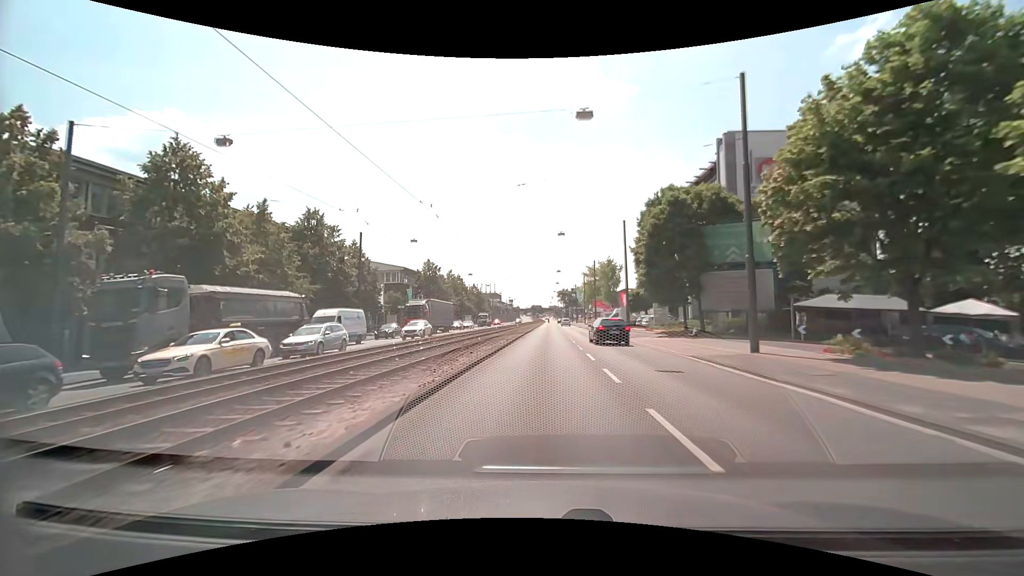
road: primary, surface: asphalt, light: Day
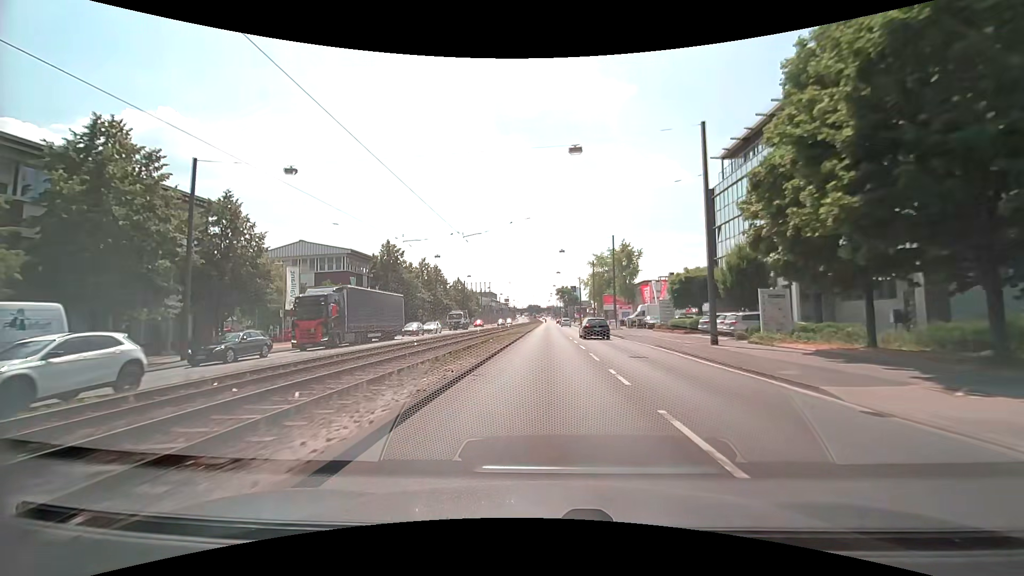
(0.0, +24.2) m; 0°
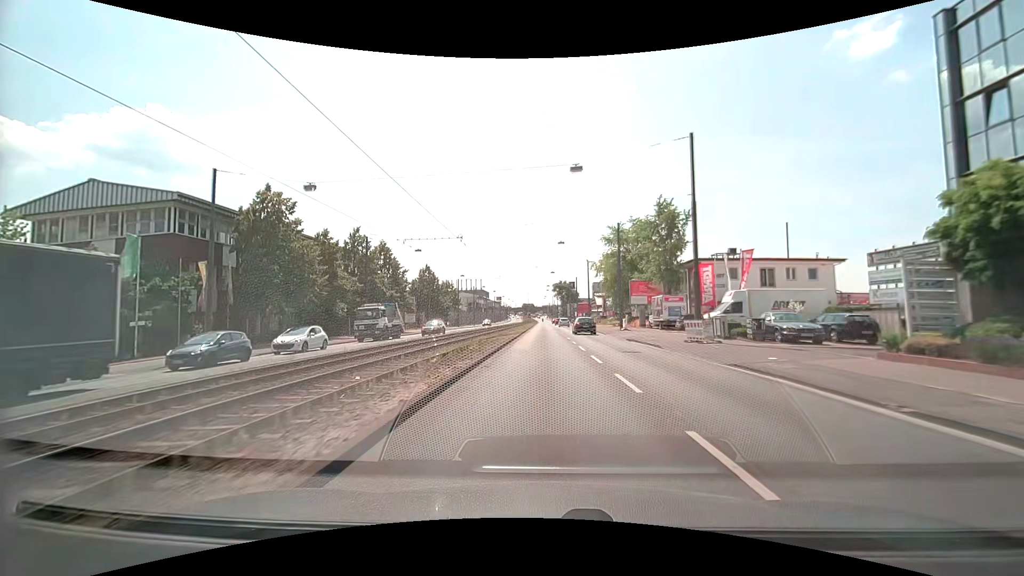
(+0.2, +31.4) m; +1°
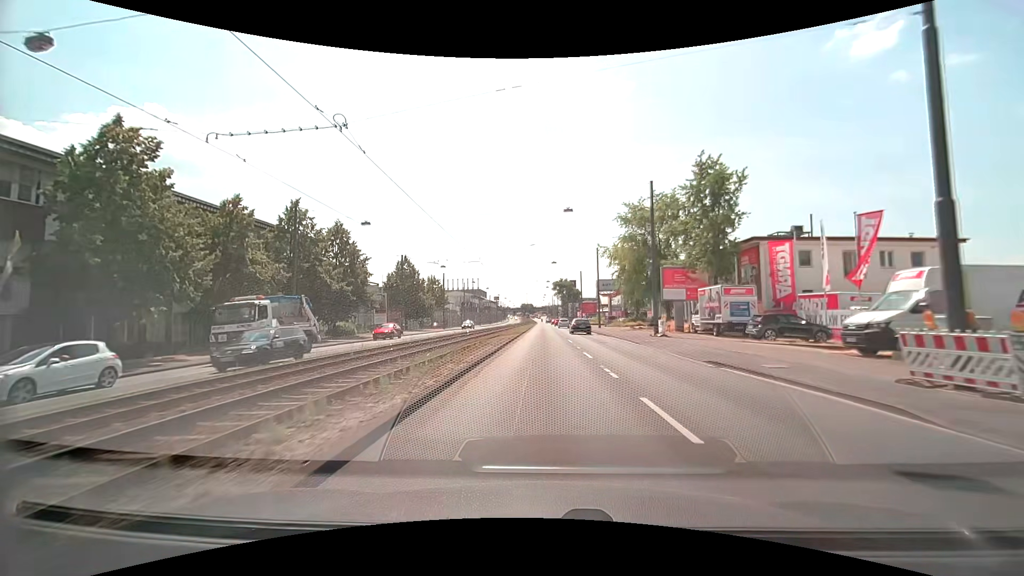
(0.0, +15.4) m; 0°
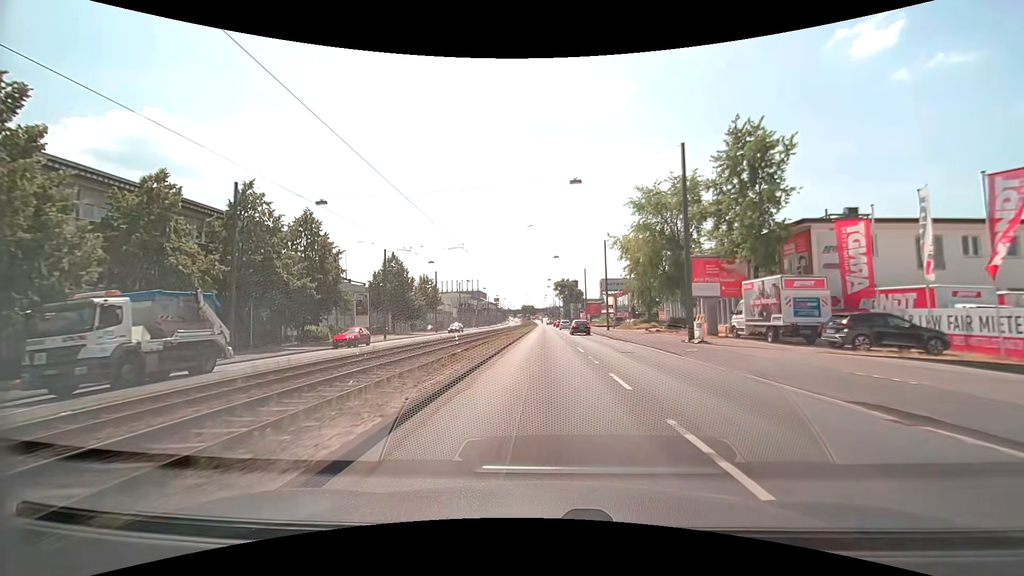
(0.0, +7.6) m; 0°
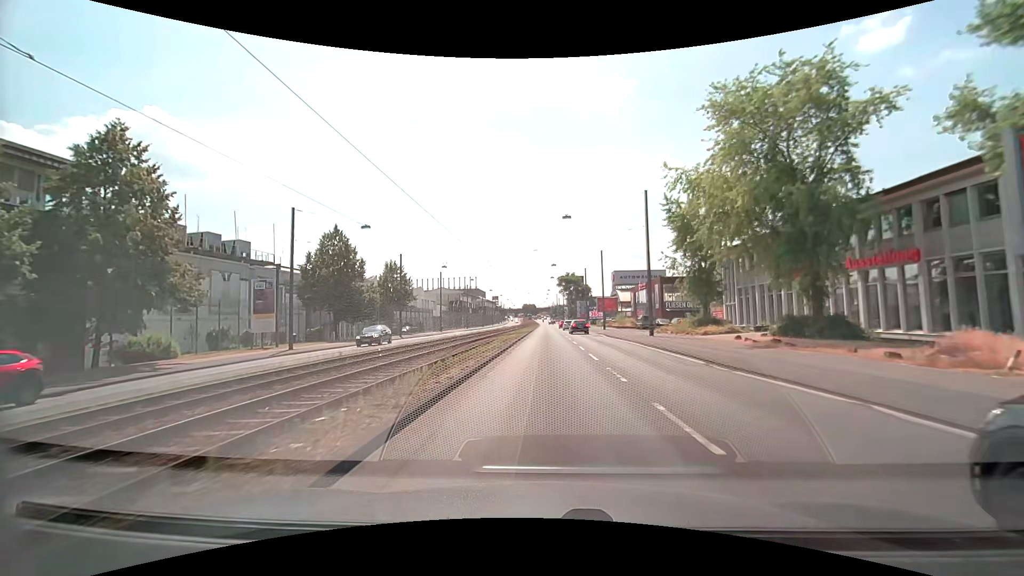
(0.0, +22.7) m; 0°
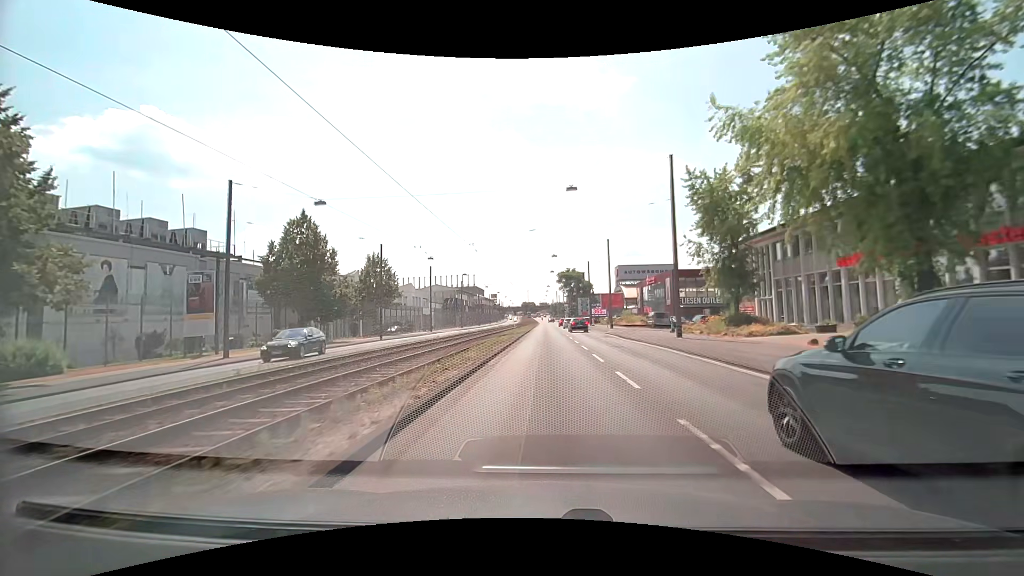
(0.0, +7.5) m; 0°
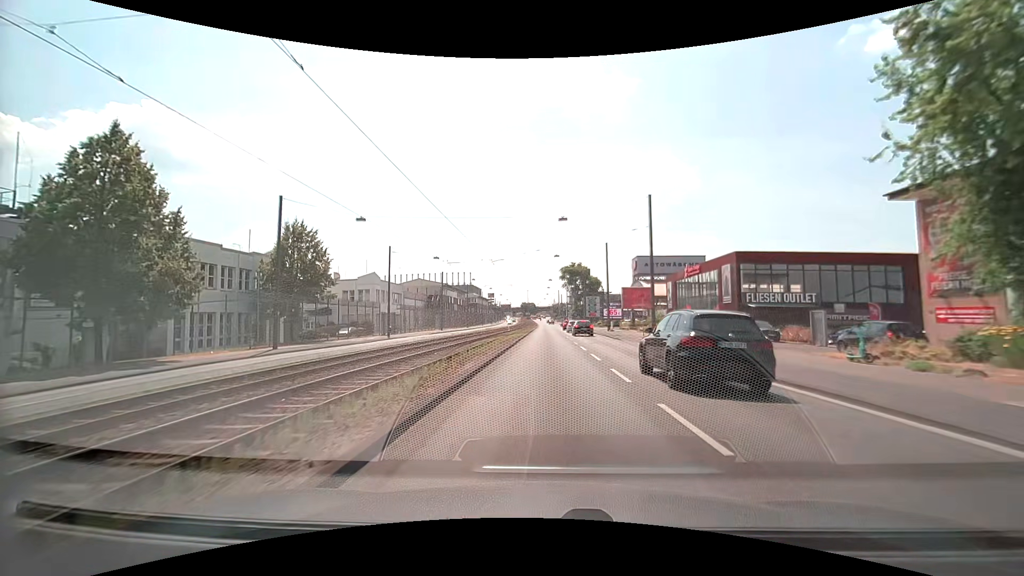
(0.0, +22.5) m; 0°
(0, +10) (0, +20) (0, +30) (0, +40) (0, +50) (0, +60) (0, +70) (0, +80) (0, +90) (0, +100) m
